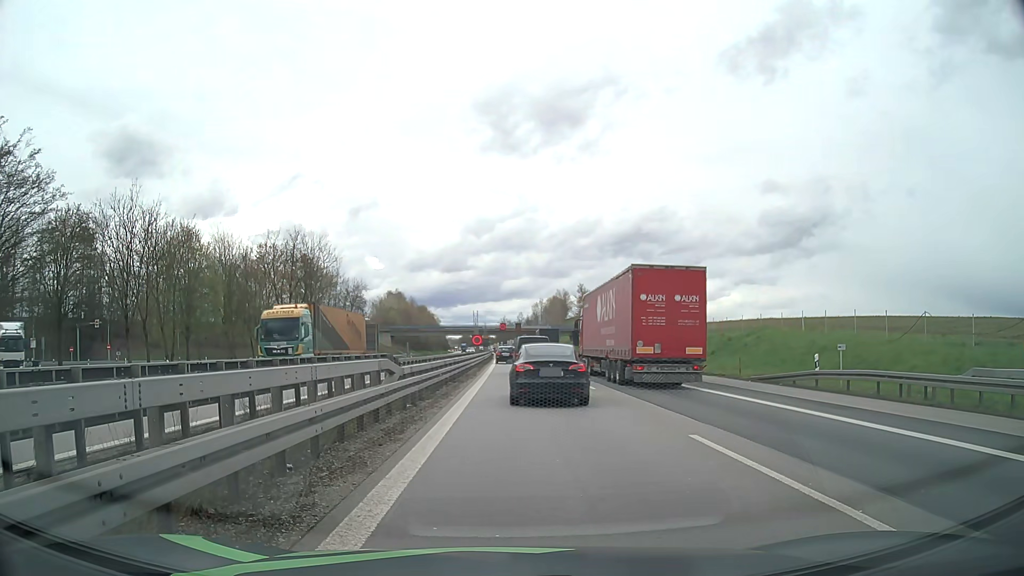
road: motorway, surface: asphalt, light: Day
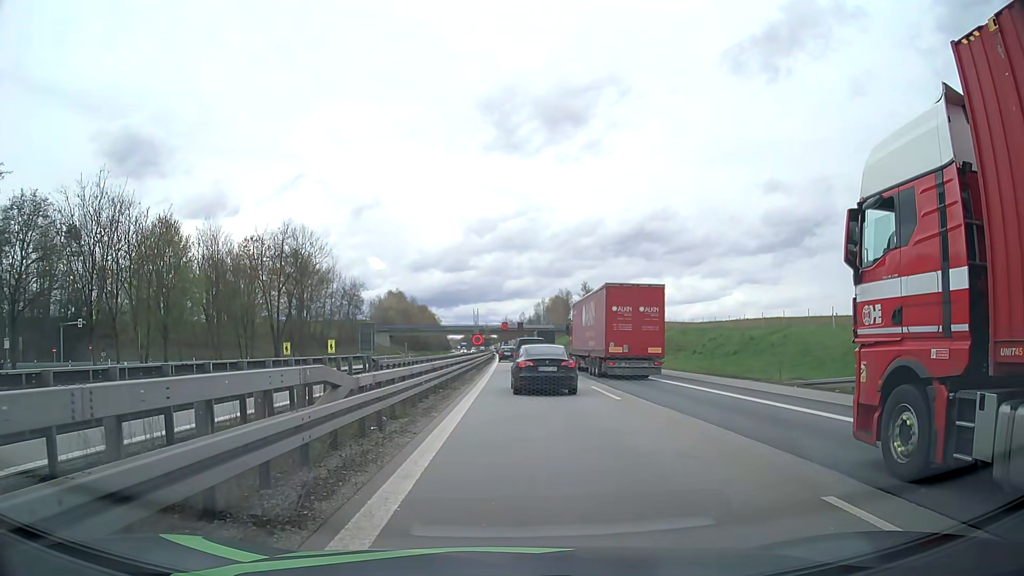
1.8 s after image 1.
(0.0, +4.9) m; 0°
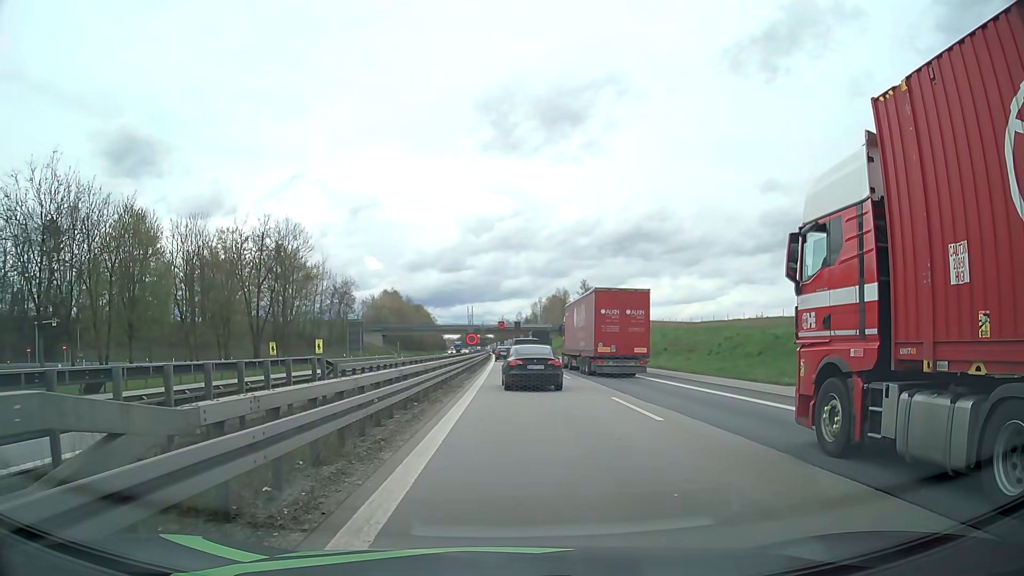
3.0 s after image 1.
(0.0, +5.5) m; 0°
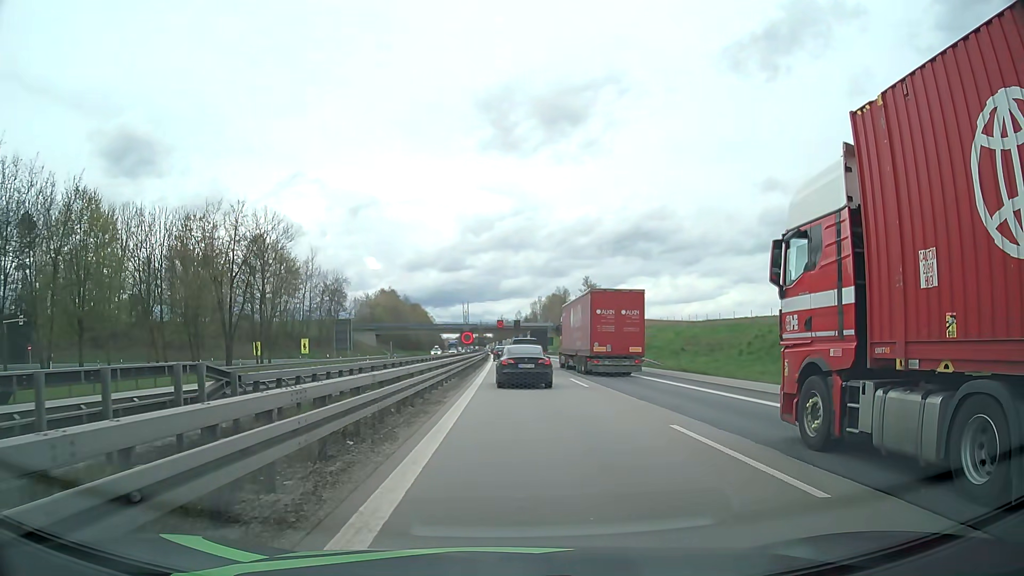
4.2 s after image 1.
(0.0, +7.1) m; 0°
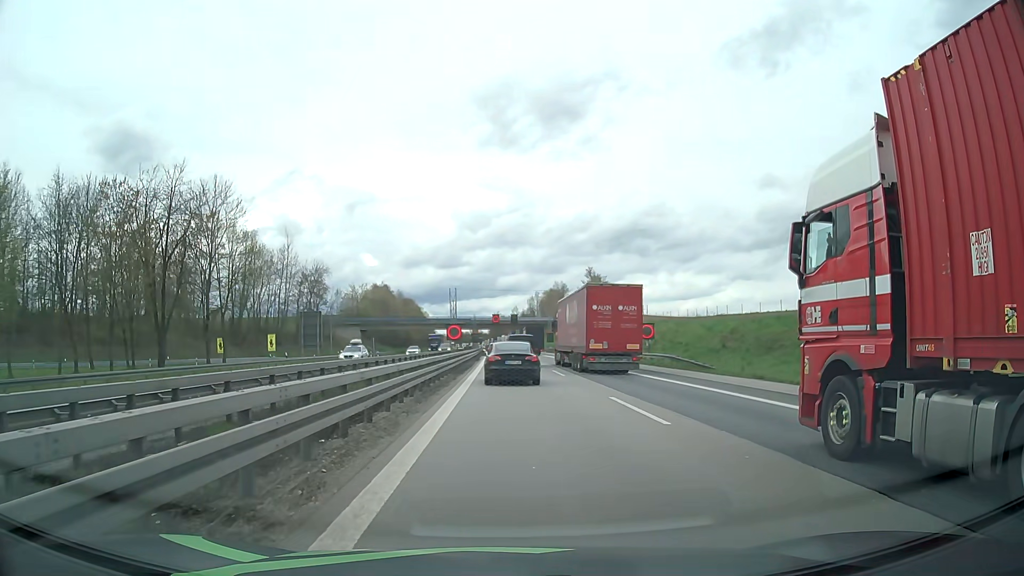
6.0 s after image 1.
(0.0, +12.5) m; 0°
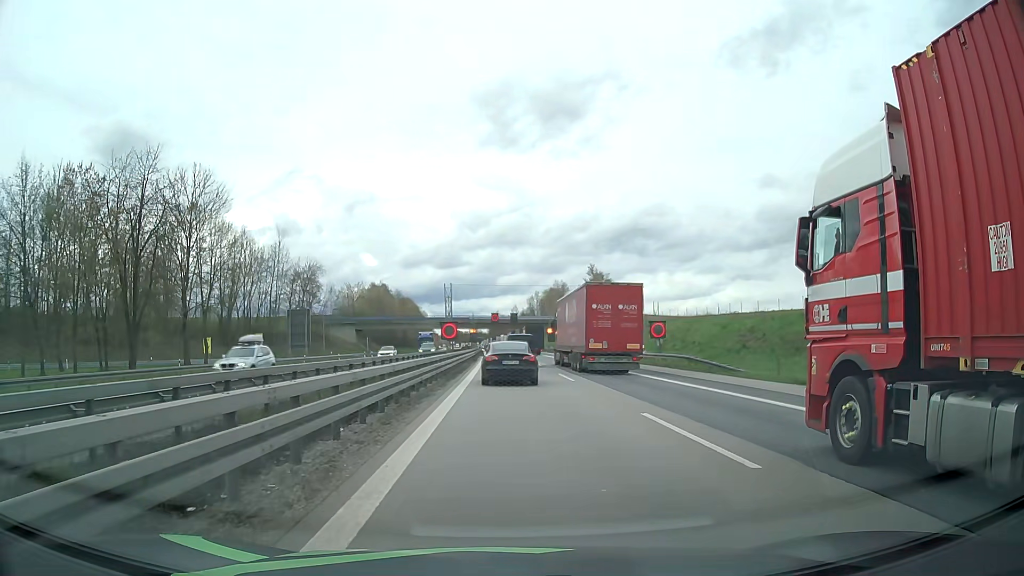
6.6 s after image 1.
(0.0, +4.3) m; 0°
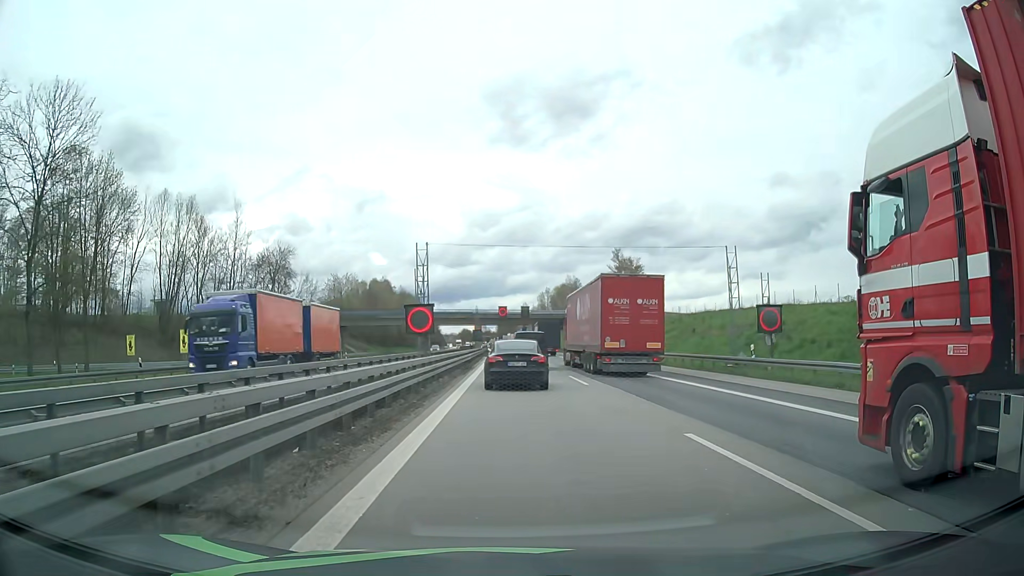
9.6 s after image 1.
(-0.1, +21.3) m; -1°
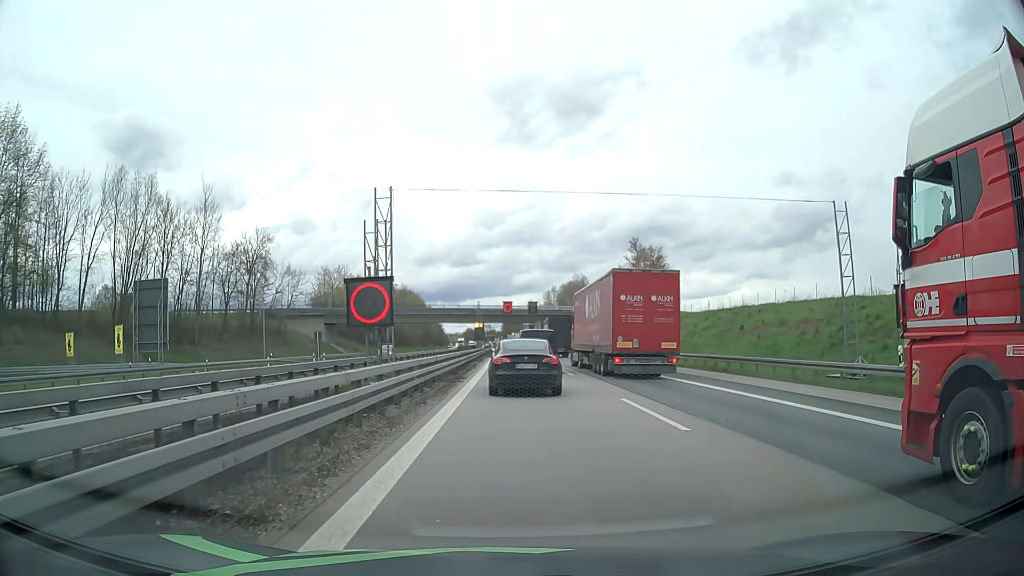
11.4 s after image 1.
(0.0, +11.6) m; 0°
(0, +10) (0, +20) (0, +30) (0, +40) (0, +50) (0, +60) (0, +70) (-1, +80) (-1, +90) (-1, +100) m
